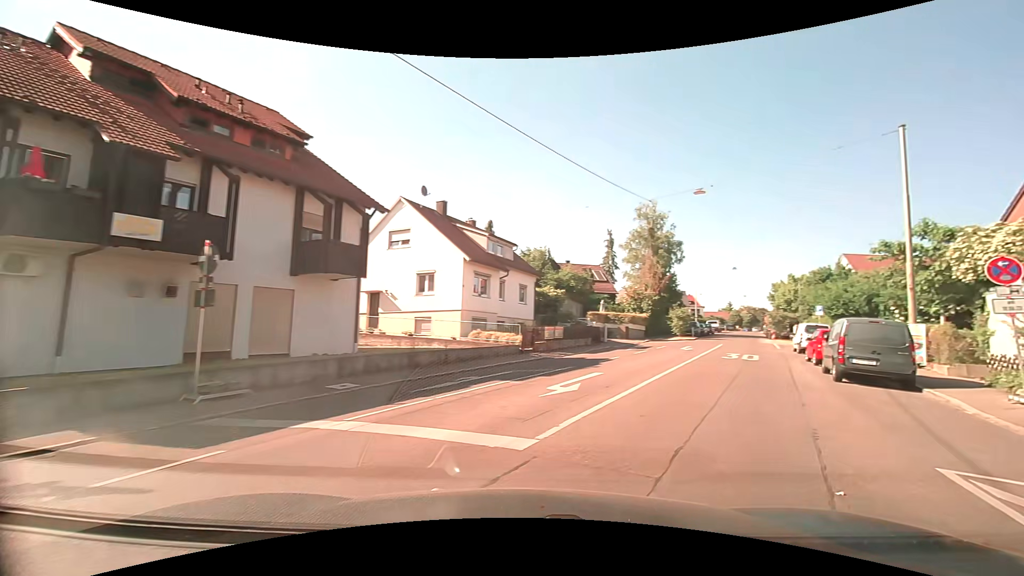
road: residential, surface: asphalt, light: Day
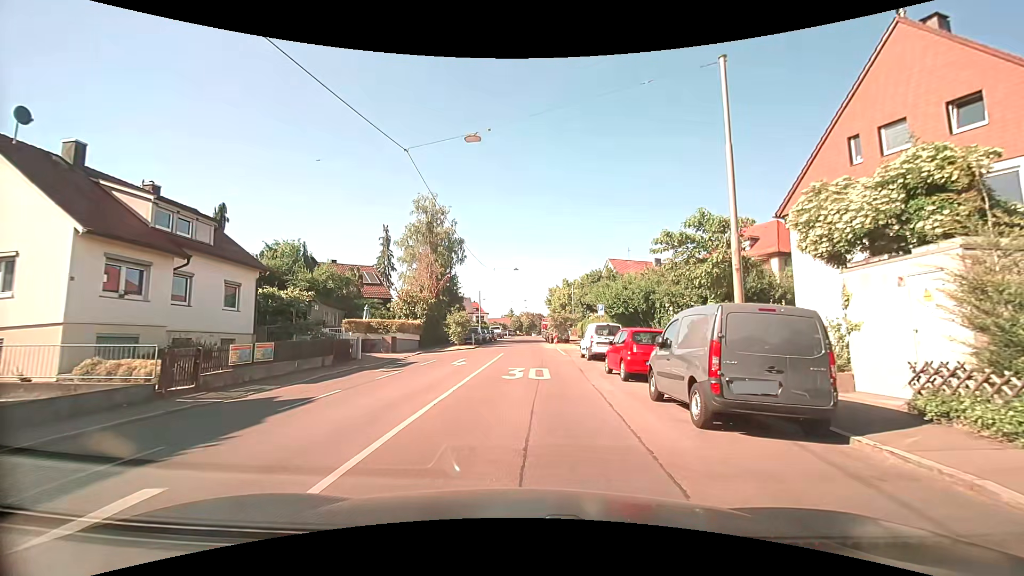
(+2.7, +8.7) m; +25°
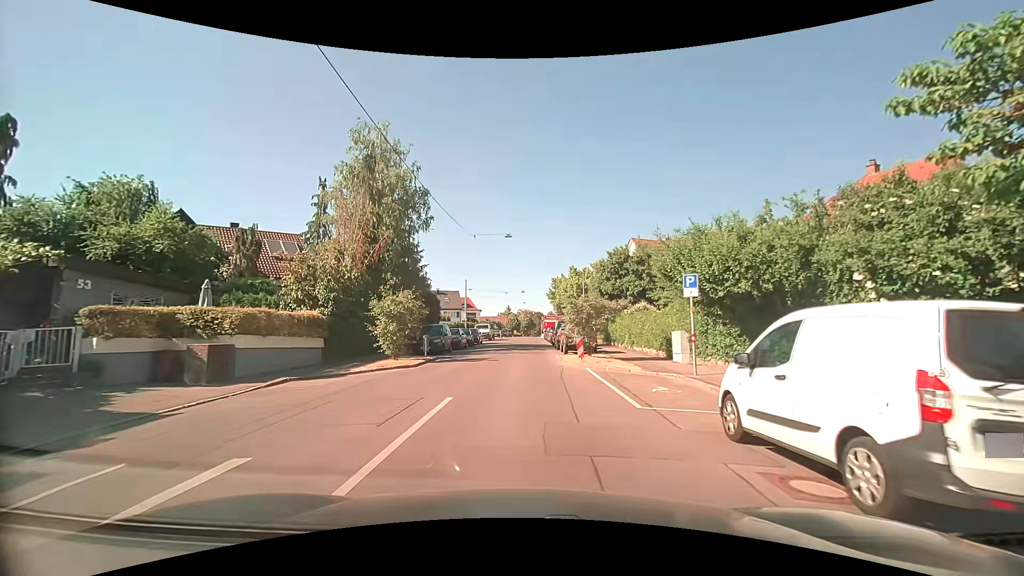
(+0.3, +19.2) m; +1°
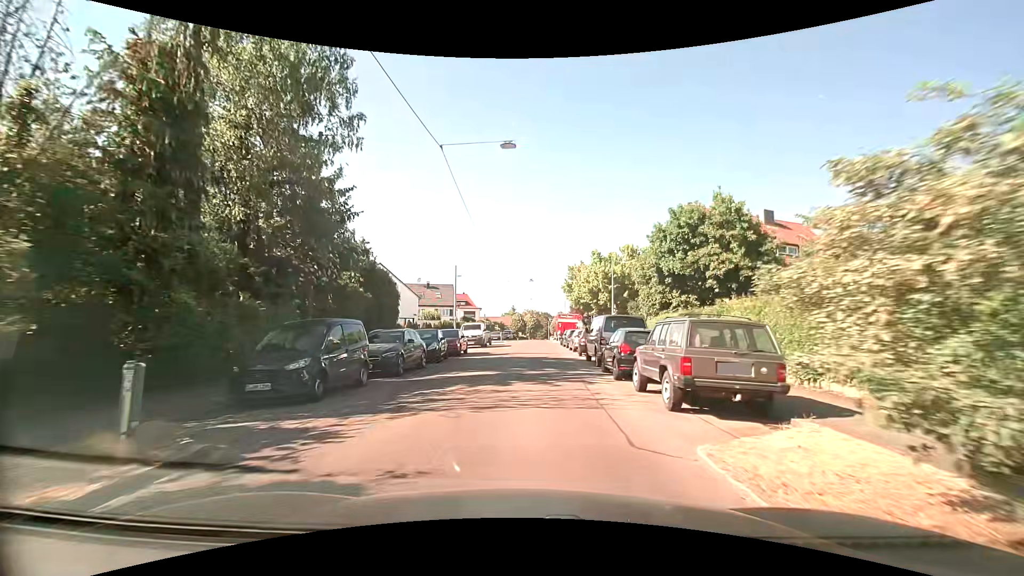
(-0.3, +17.9) m; 0°
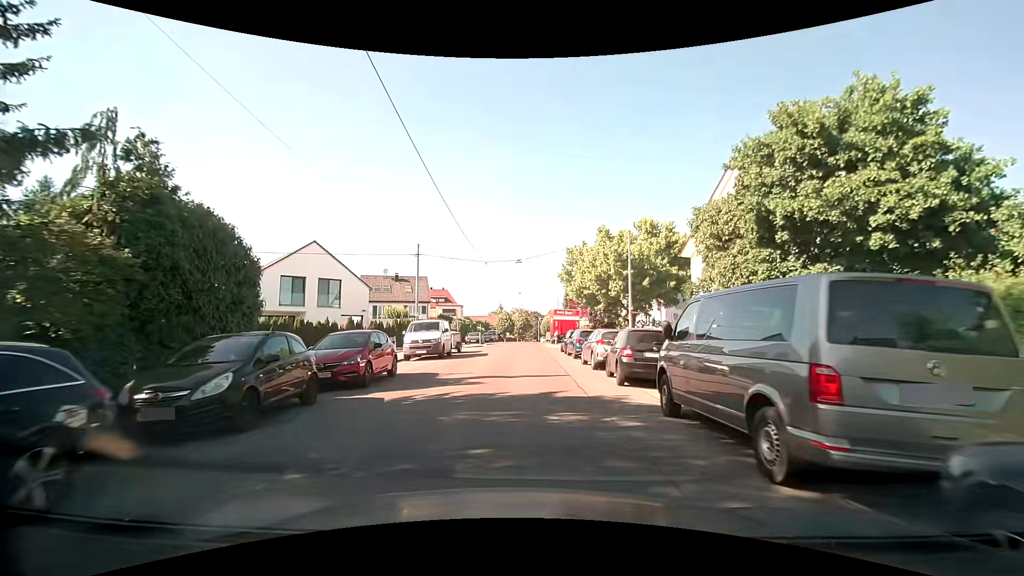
(+0.1, +14.1) m; +1°
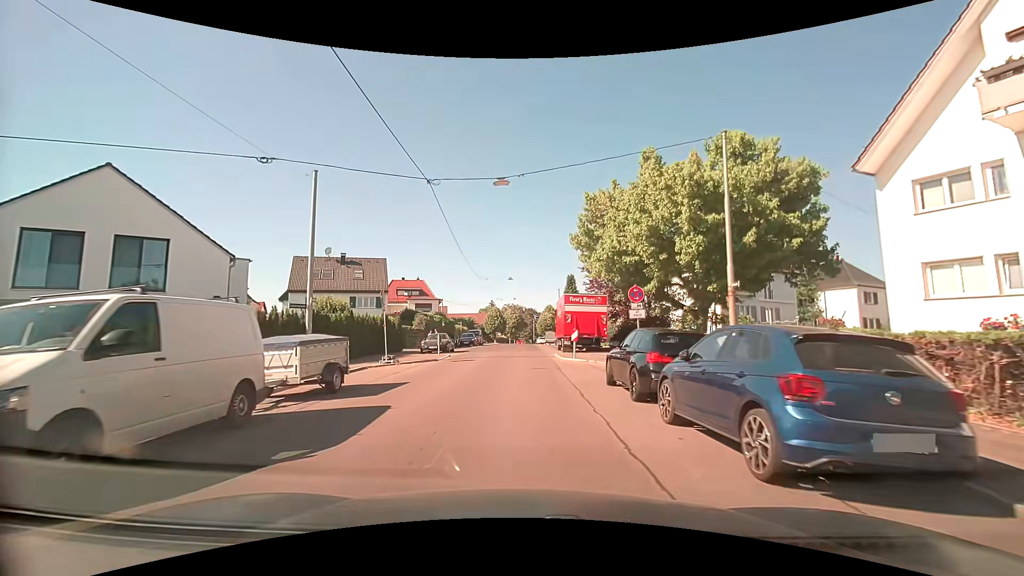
(+0.1, +19.6) m; +1°
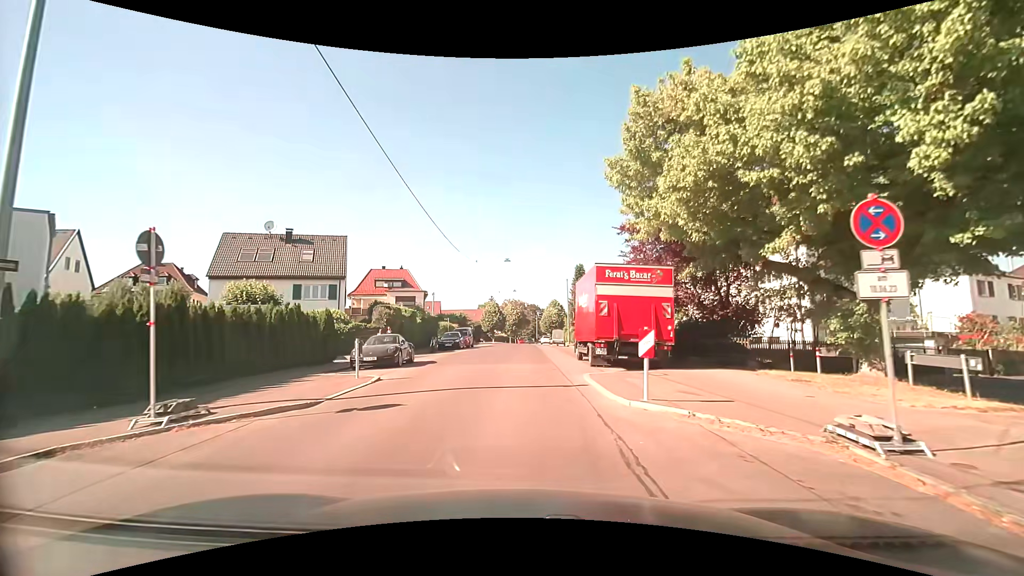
(0.0, +12.8) m; 0°
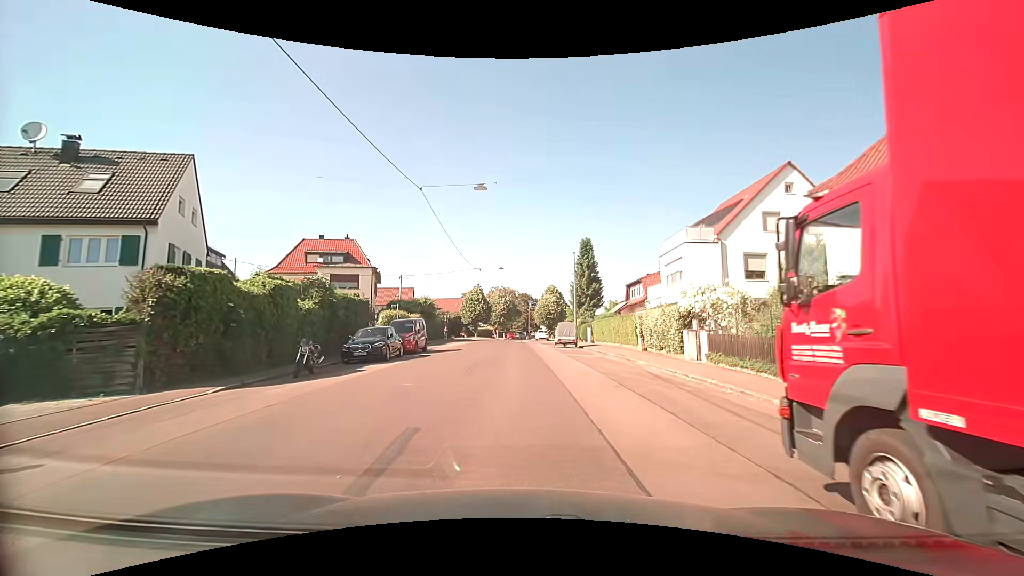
(-0.1, +19.7) m; +1°
(0, +10) (0, +20) (0, +30) (0, +40) (0, +50) (0, +60) (0, +70) (0, +80) (+1, +90) (+2, +100) m
